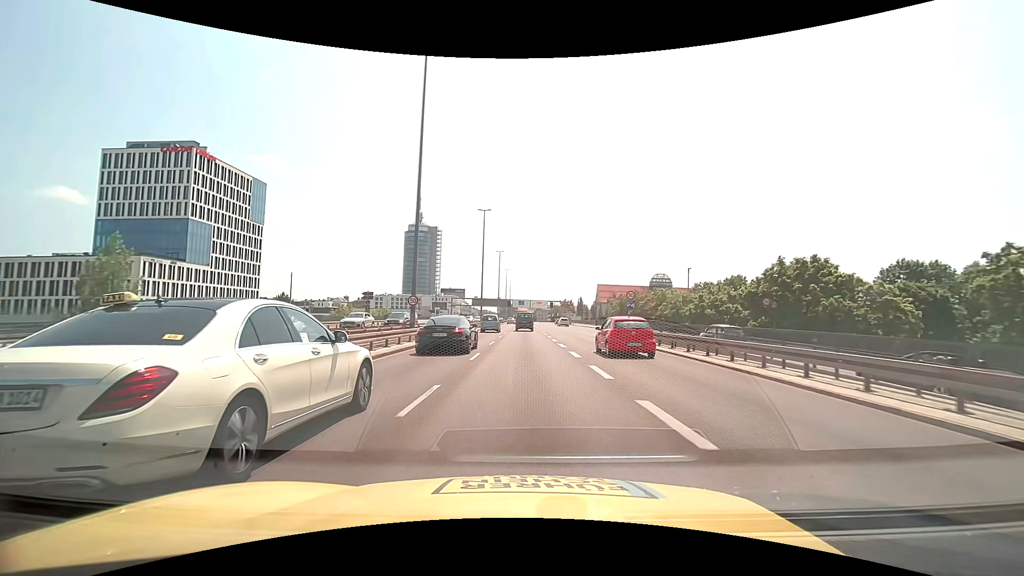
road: trunk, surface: asphalt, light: Day
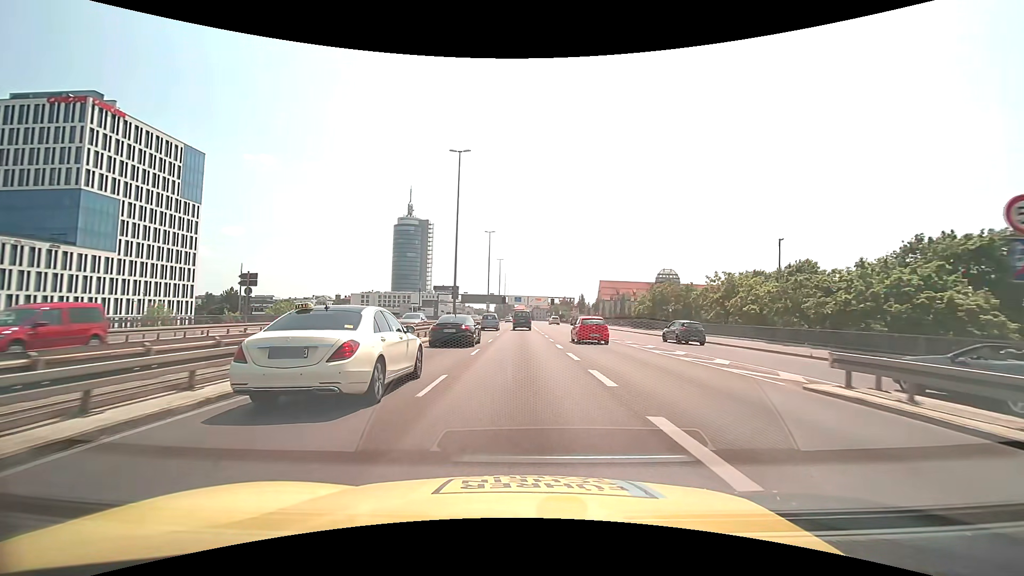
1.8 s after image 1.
(+0.1, +25.6) m; 0°
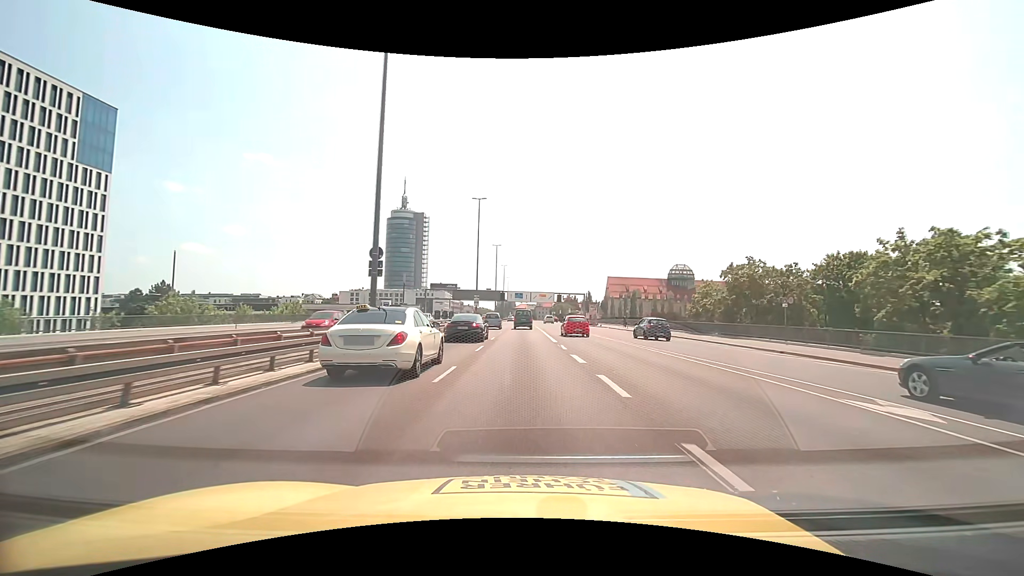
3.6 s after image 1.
(0.0, +25.5) m; 0°
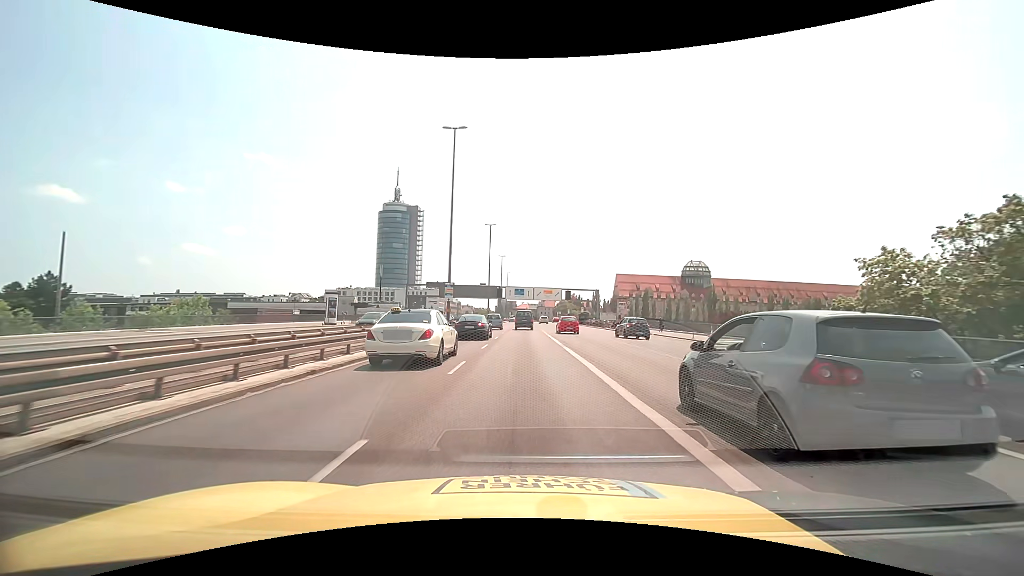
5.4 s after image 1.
(0.0, +25.5) m; 0°
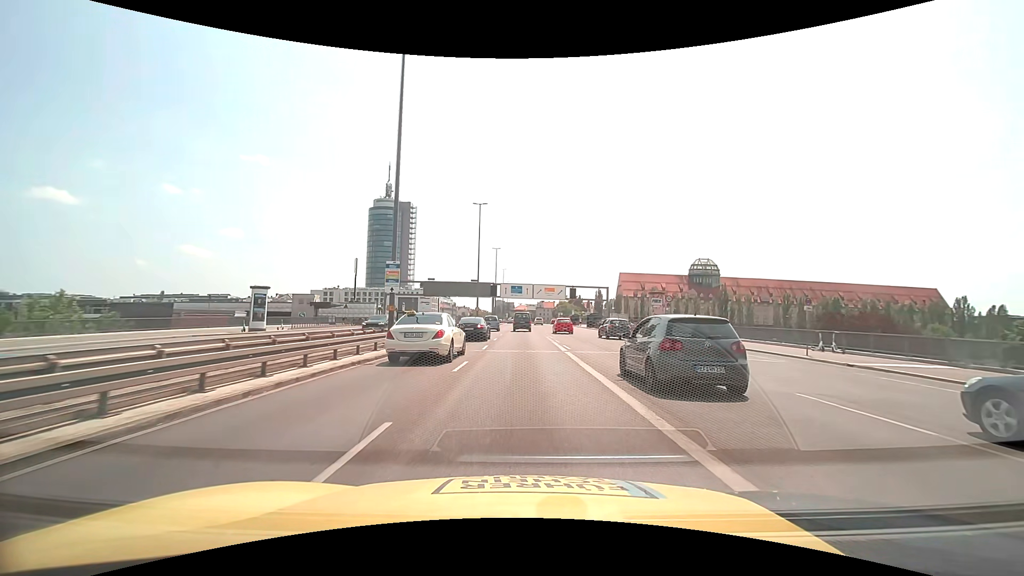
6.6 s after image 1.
(0.0, +17.0) m; 0°
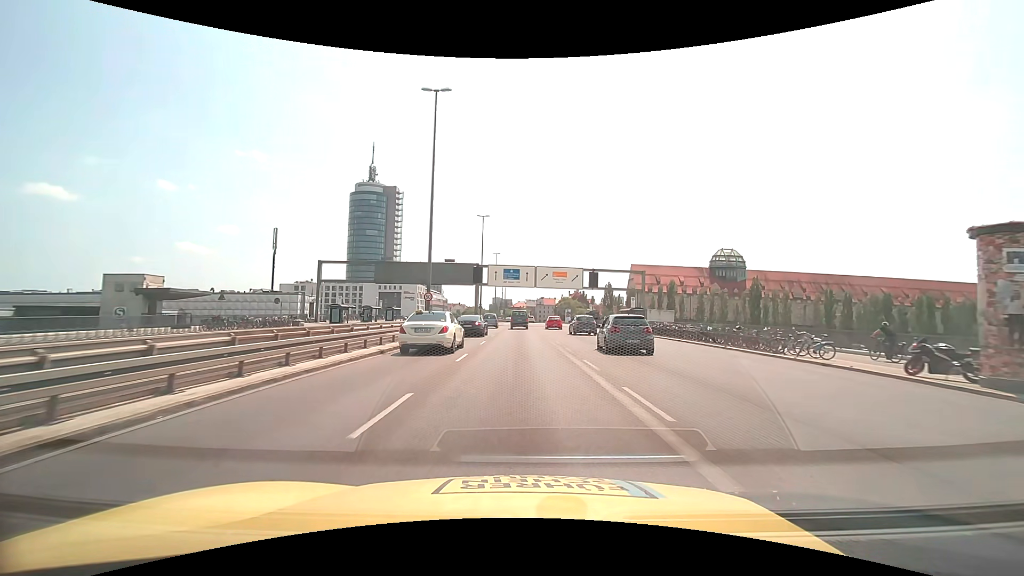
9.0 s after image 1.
(+0.1, +34.0) m; 0°
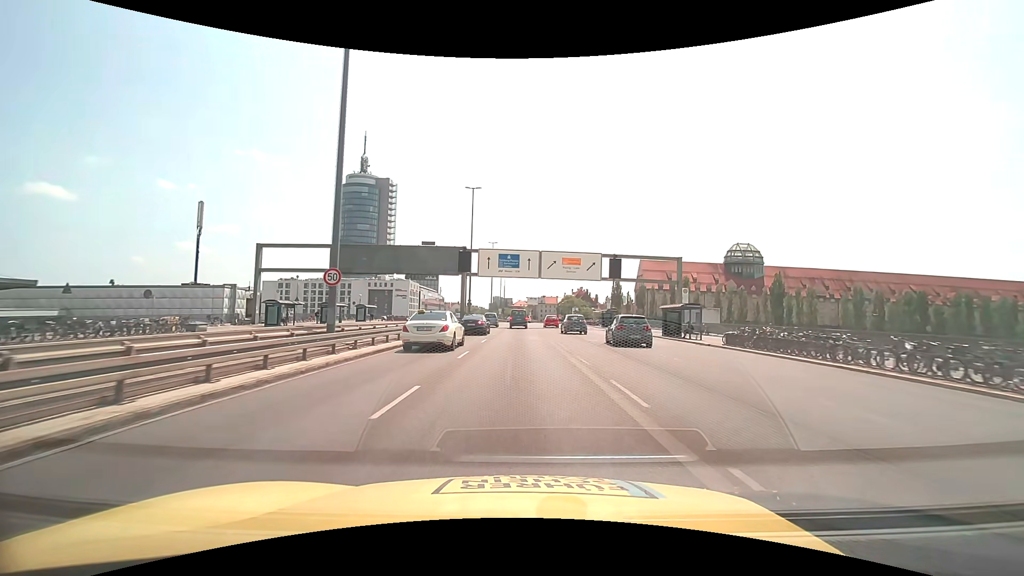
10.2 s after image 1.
(0.0, +17.0) m; 0°
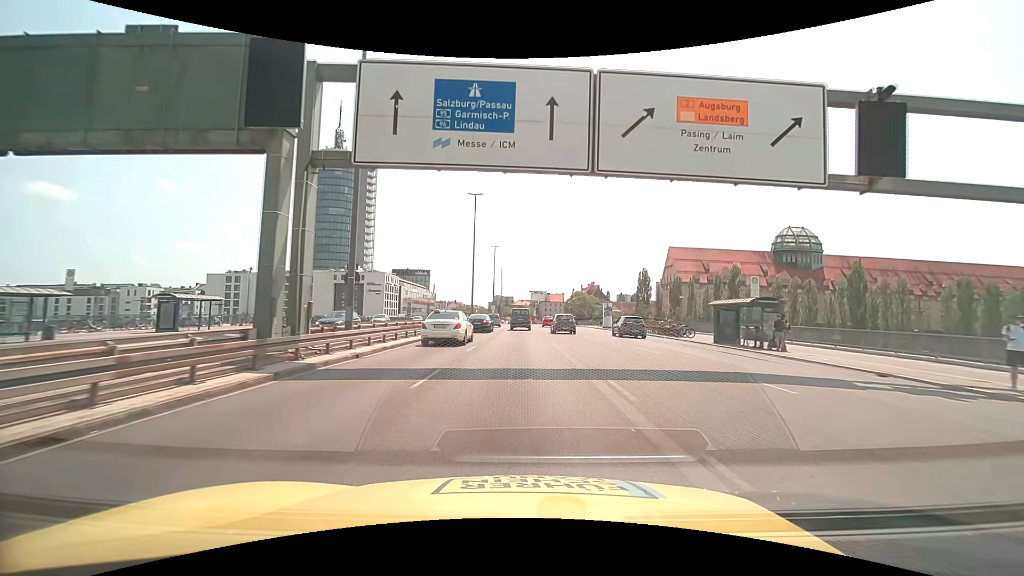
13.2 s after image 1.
(-0.1, +42.5) m; 0°
(0, +10) (0, +20) (0, +30) (0, +40) (0, +50) (0, +60) (0, +70) (0, +80) (0, +90) (0, +100) m
